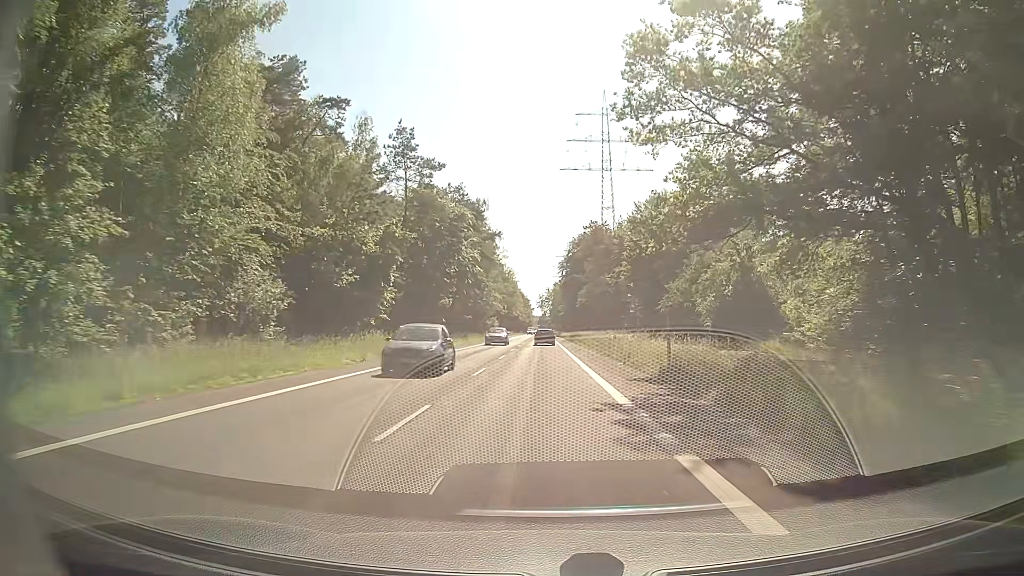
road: secondary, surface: asphalt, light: Day
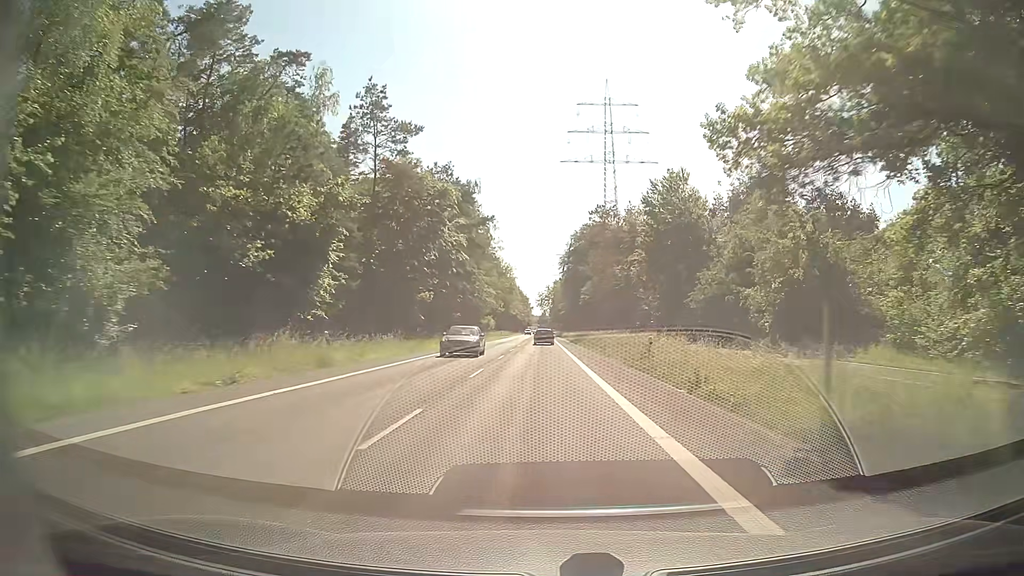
(0.0, +12.0) m; 0°
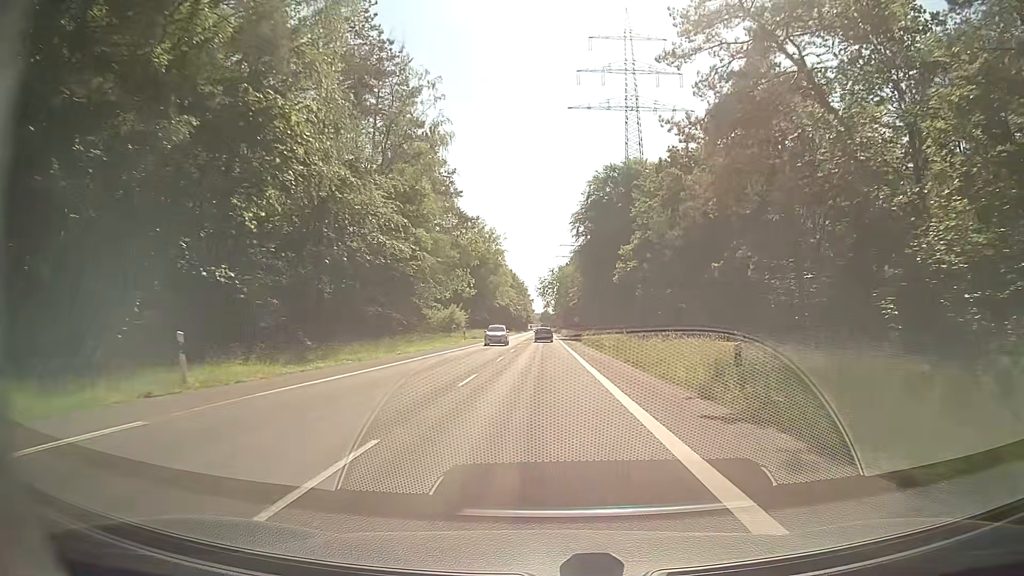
(0.0, +60.4) m; 0°
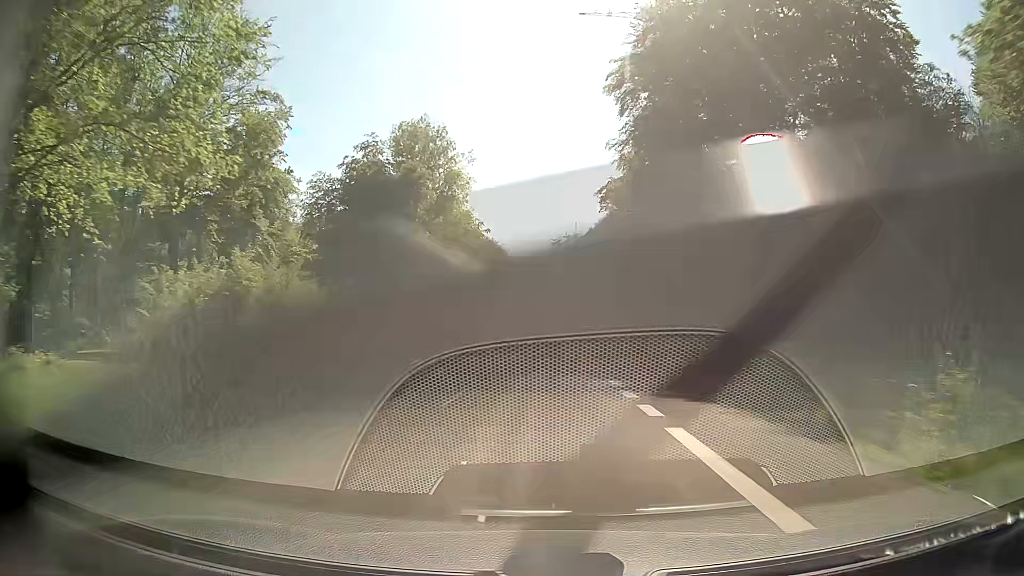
(0.0, +61.2) m; 0°
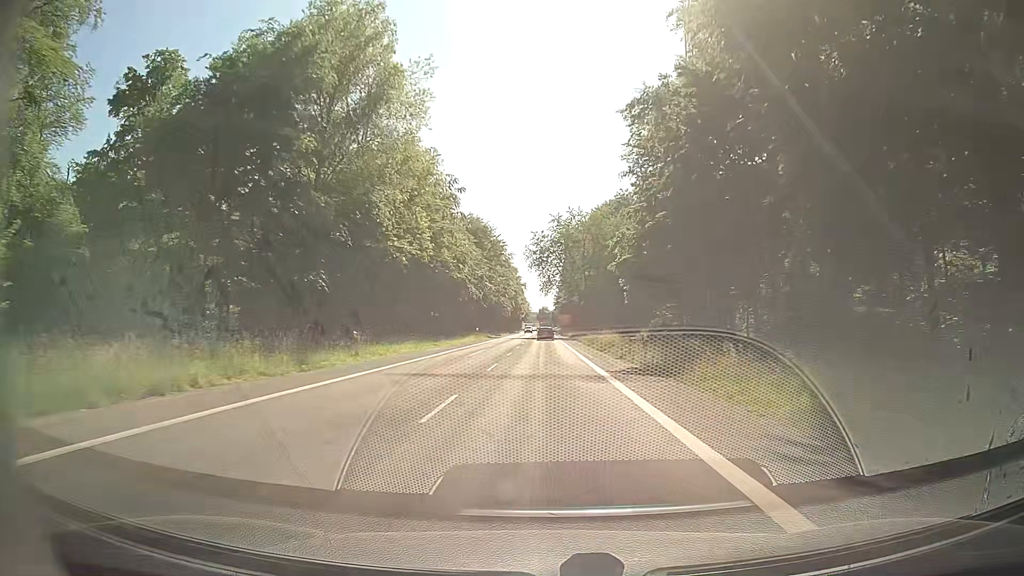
(+0.1, +24.7) m; 0°
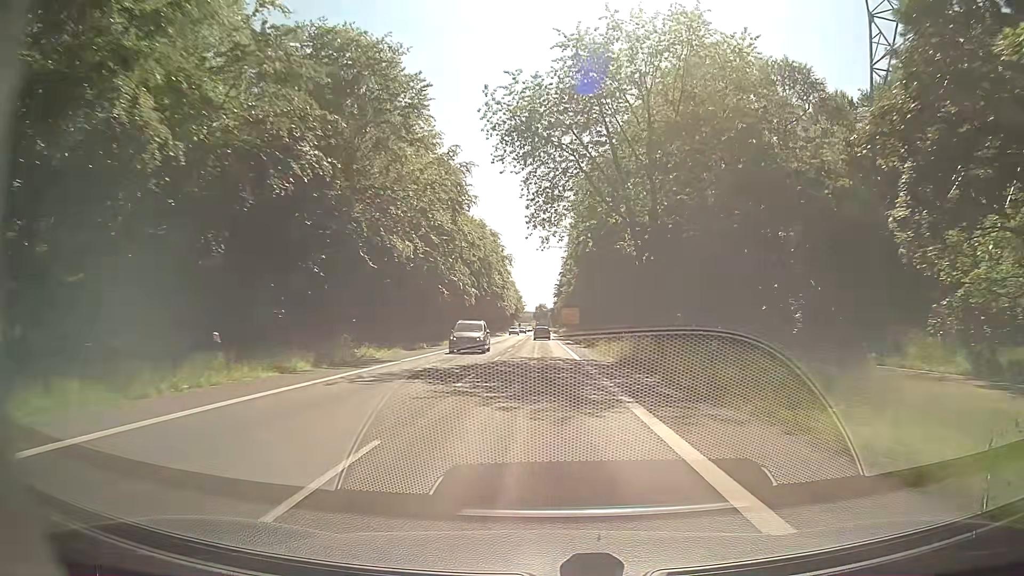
(+0.6, +62.4) m; +1°
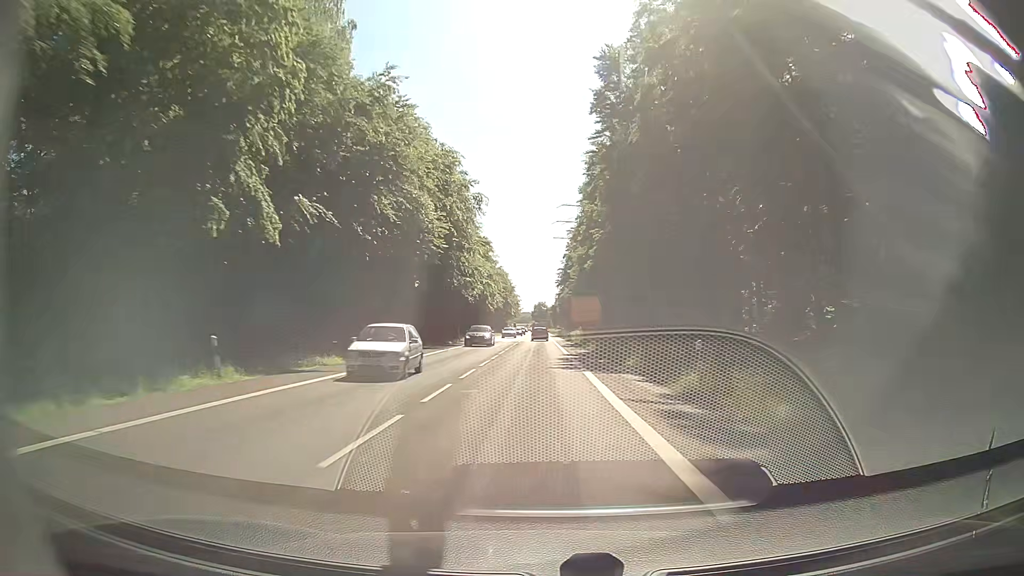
(-0.1, +49.6) m; 0°
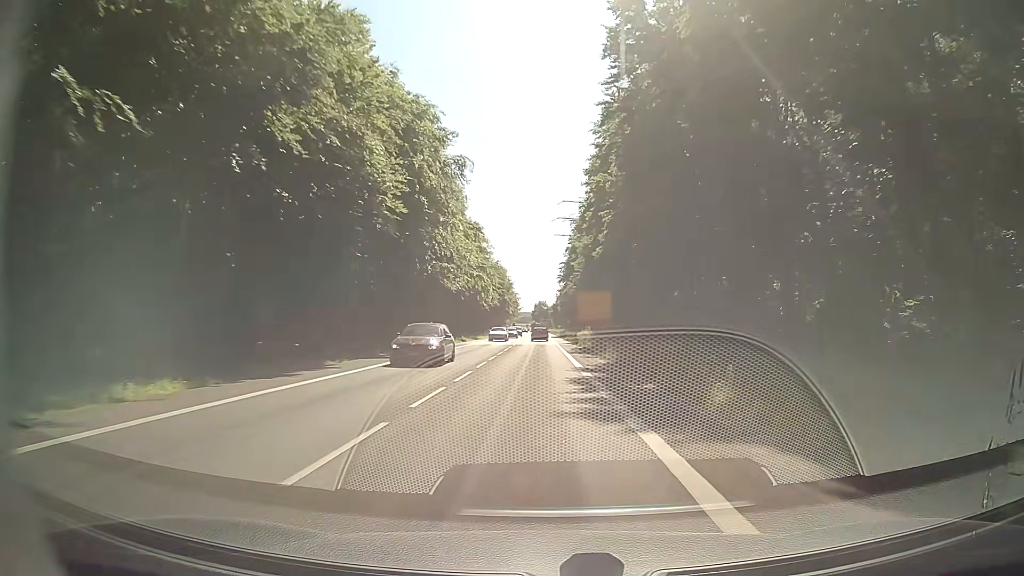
(0.0, +12.2) m; 0°
(0, +10) (0, +20) (0, +30) (0, +40) (0, +50) (-1, +60) (-1, +70) (-1, +80) (-1, +90) (-1, +100) m
